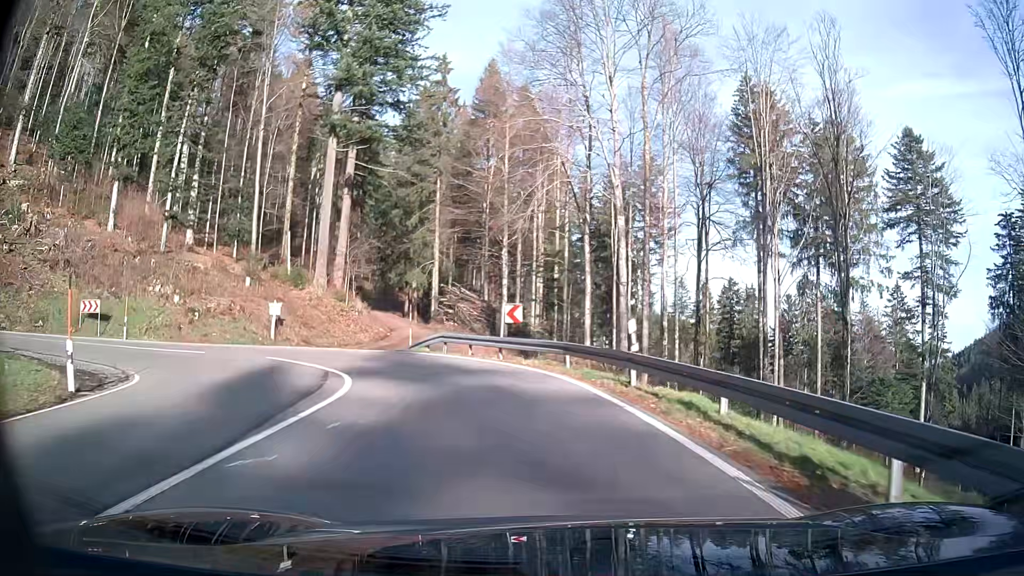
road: secondary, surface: asphalt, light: Day
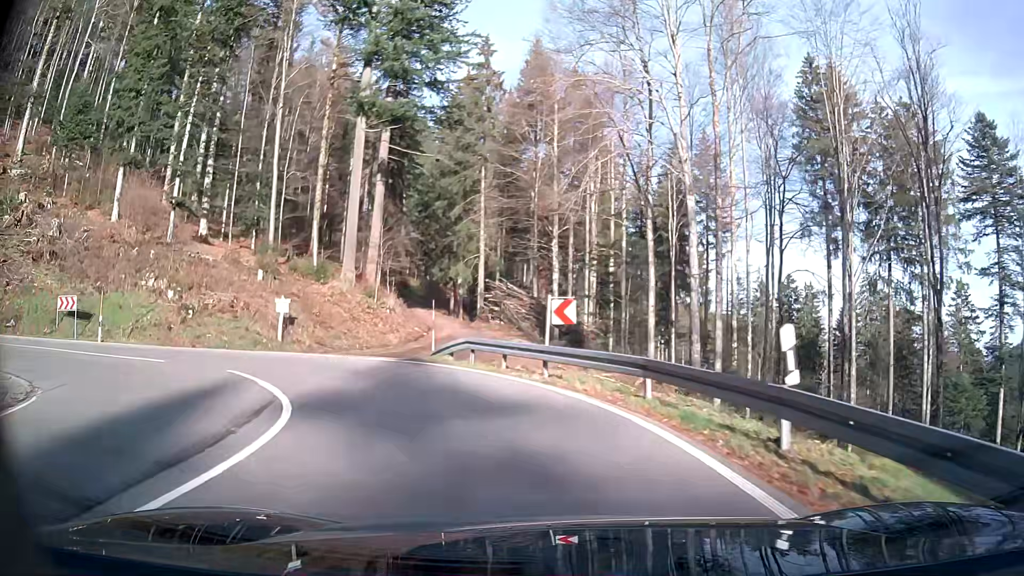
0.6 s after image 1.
(-0.2, +5.9) m; -6°
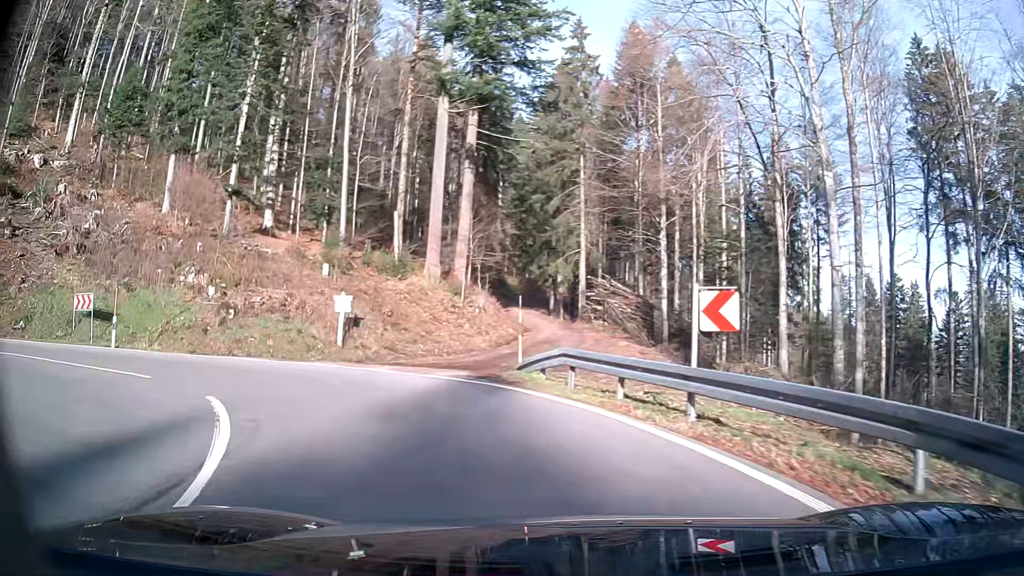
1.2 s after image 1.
(-0.5, +5.5) m; -11°
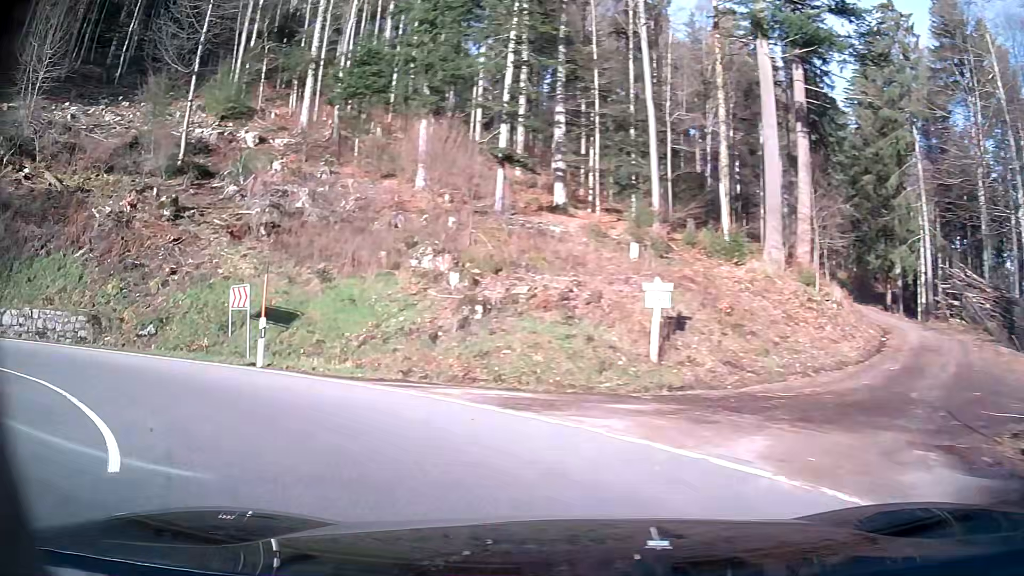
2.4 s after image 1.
(-2.4, +9.7) m; -31°
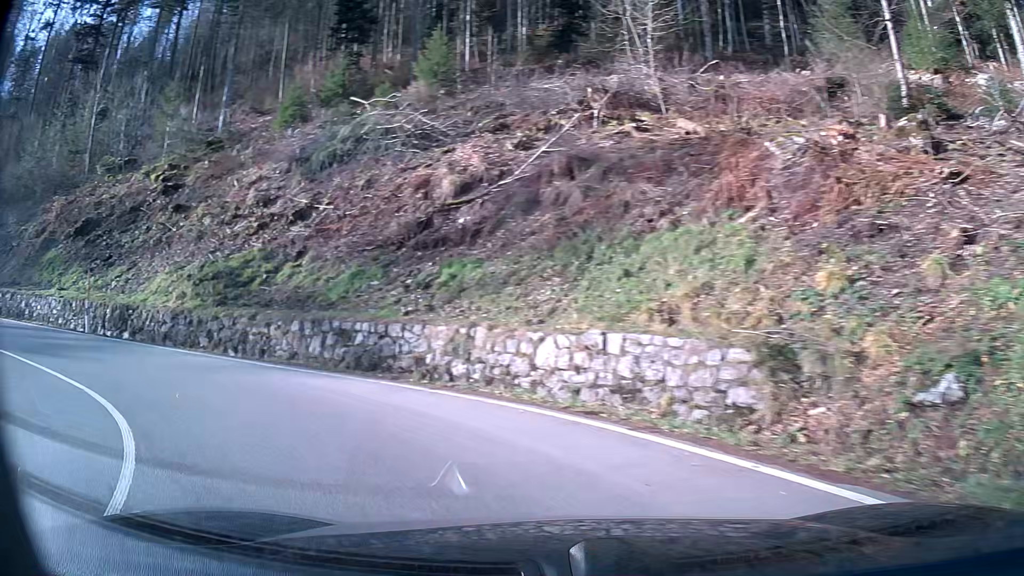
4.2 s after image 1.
(-7.2, +11.6) m; -65°
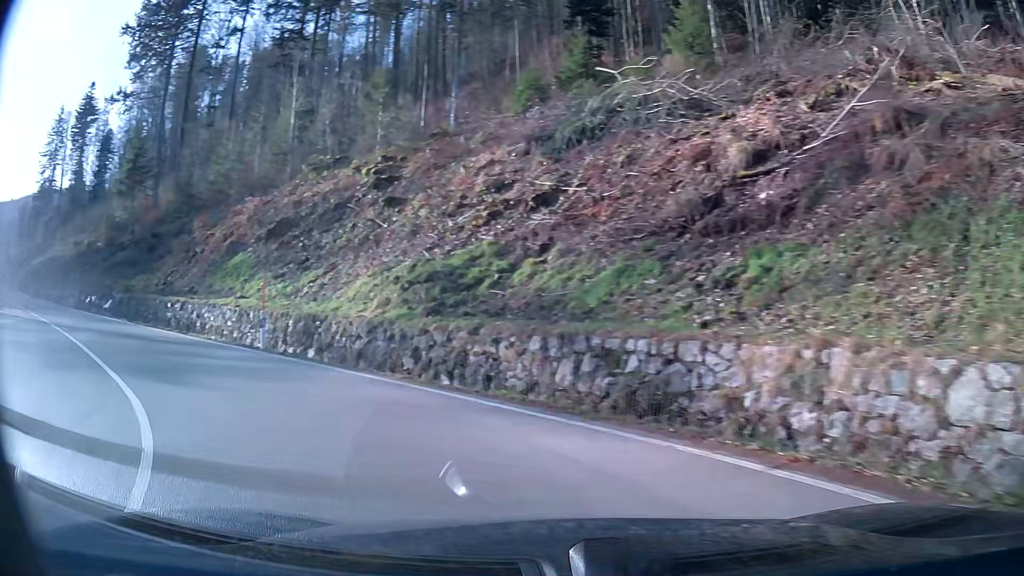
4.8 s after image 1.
(-0.9, +4.9) m; -21°
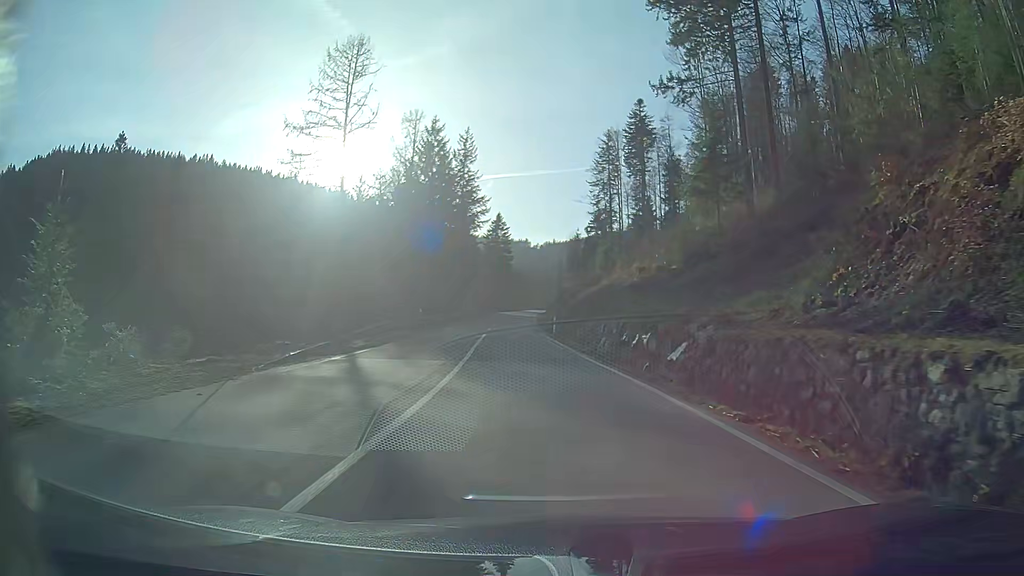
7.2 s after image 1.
(-10.8, +19.6) m; -41°
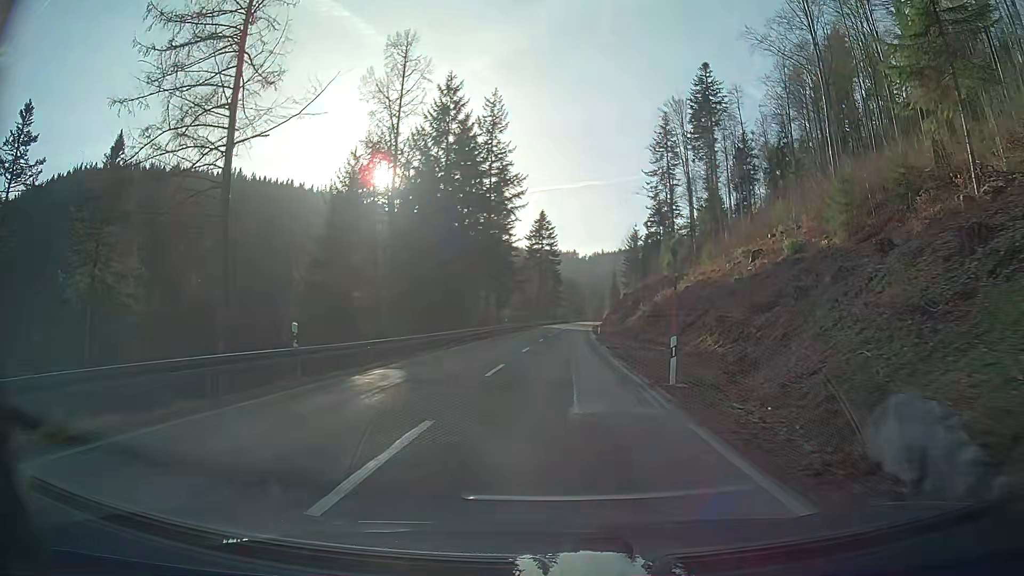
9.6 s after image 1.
(-1.5, +28.7) m; -4°
